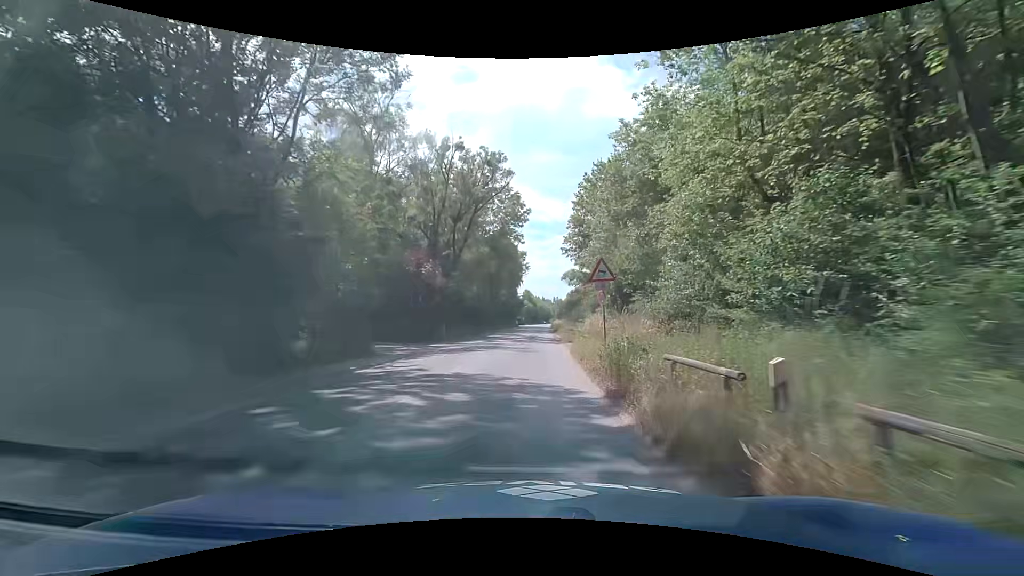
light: Day
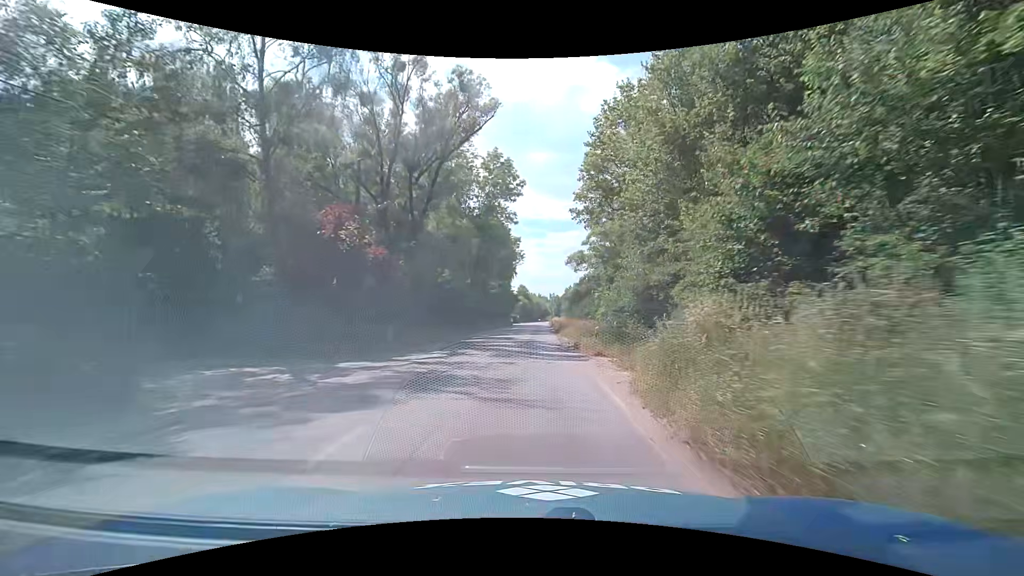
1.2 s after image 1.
(0.0, +14.8) m; +1°
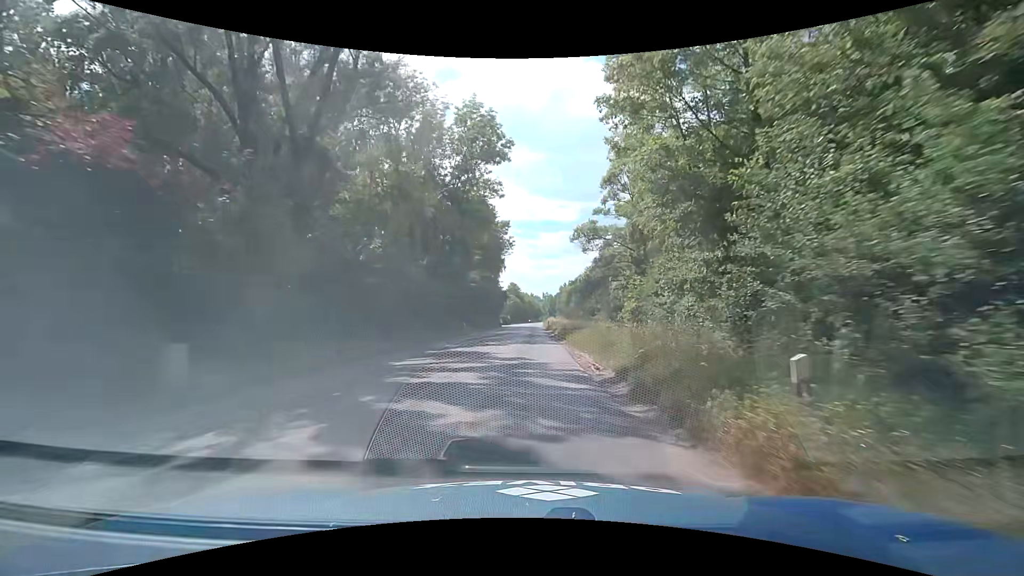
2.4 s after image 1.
(0.0, +15.0) m; +1°
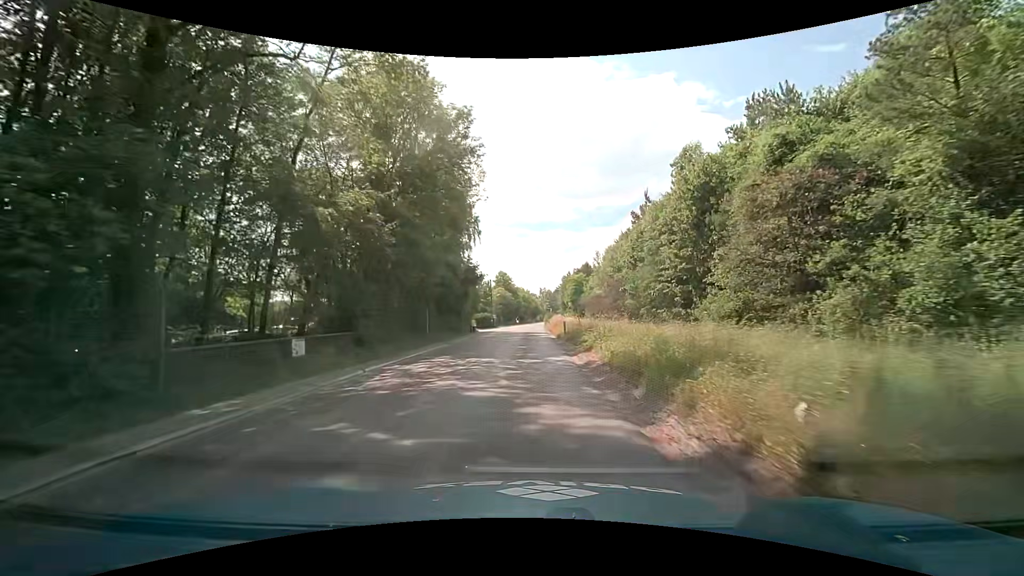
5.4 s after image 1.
(+0.1, +38.1) m; 0°
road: residential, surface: asphalt
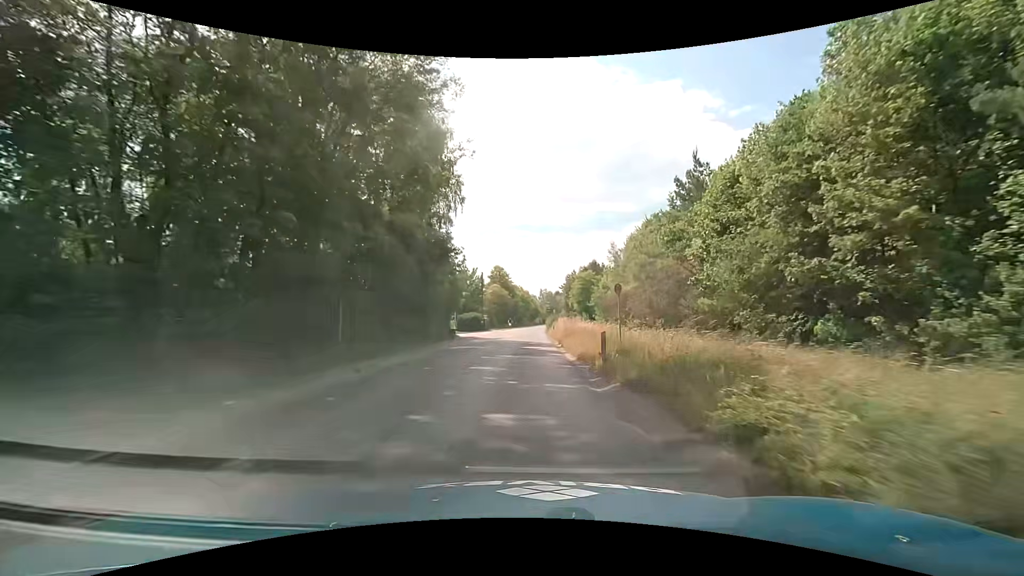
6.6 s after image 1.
(-0.3, +15.3) m; -1°
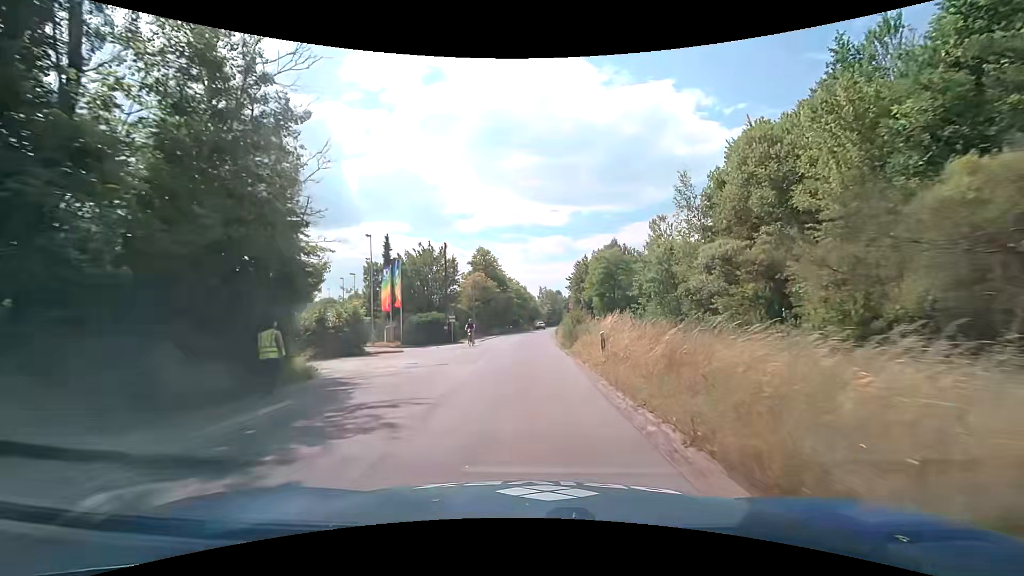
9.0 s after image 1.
(+0.3, +30.3) m; +1°
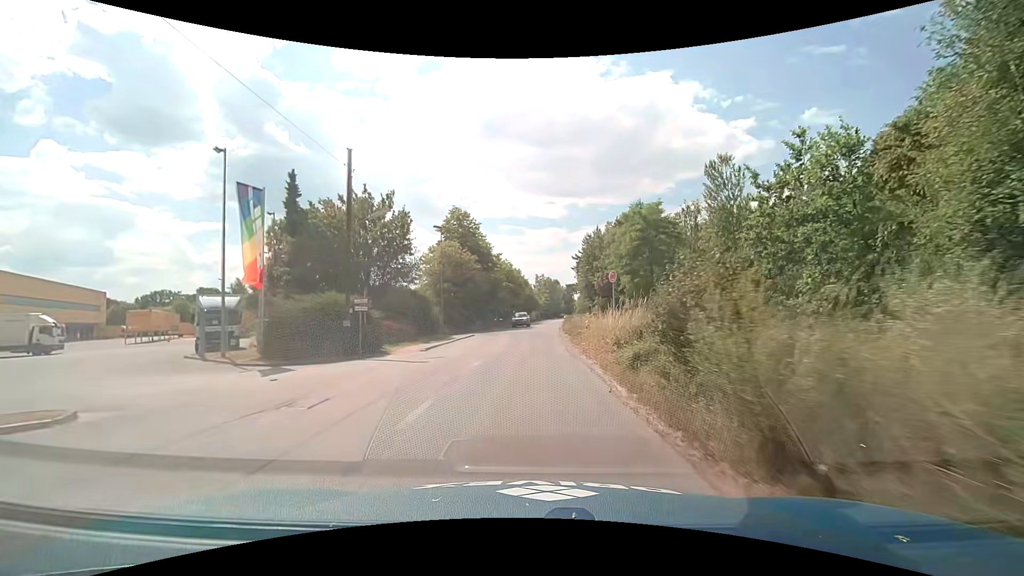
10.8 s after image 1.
(+0.1, +21.9) m; +1°
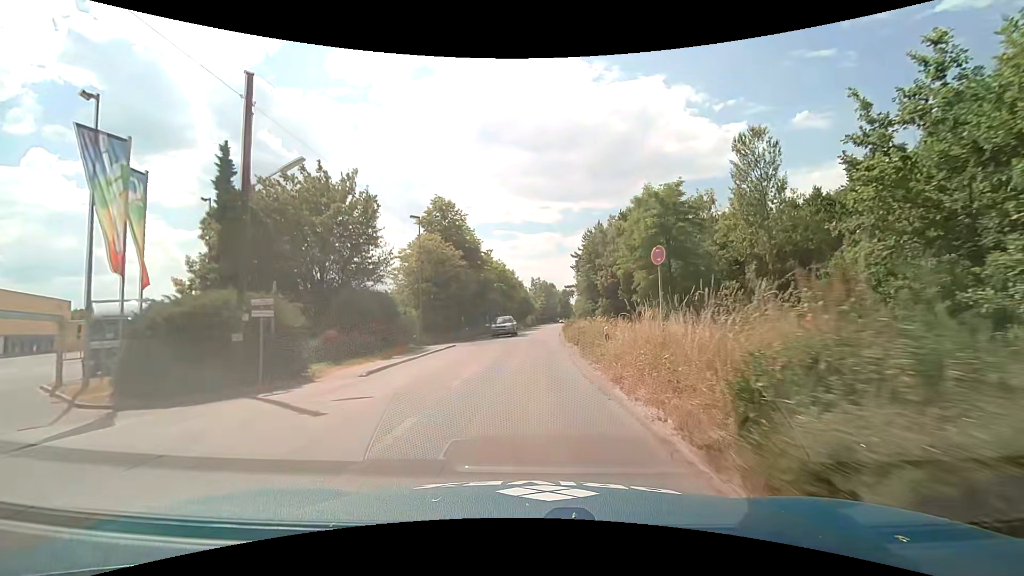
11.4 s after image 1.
(0.0, +7.1) m; +1°
(0, +10) (0, +20) (0, +30) (+1, +40) (+1, +50) (+2, +60) (+3, +70) (+4, +80) (+5, +90) (+6, +100) m
